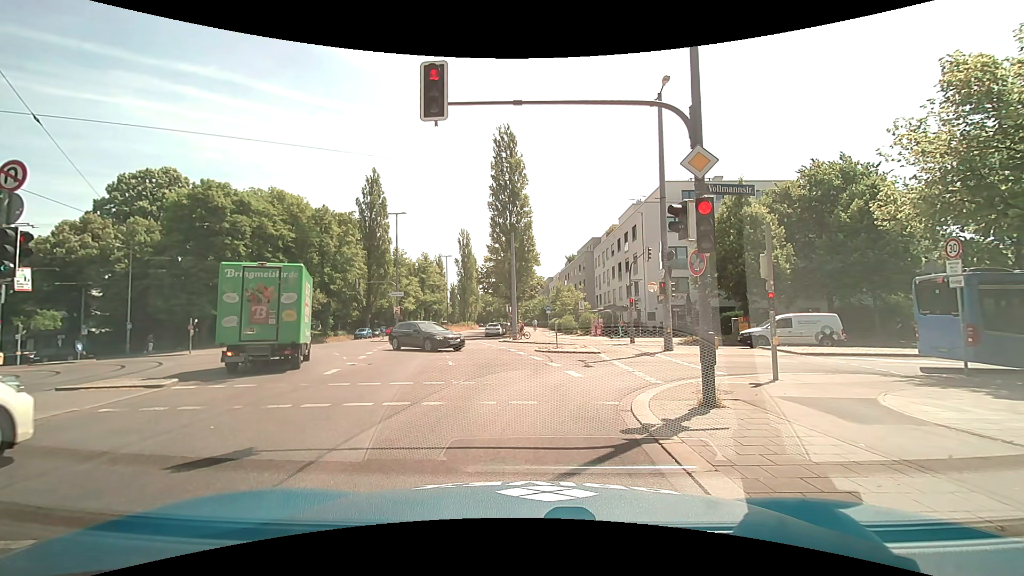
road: secondary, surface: asphalt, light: Day
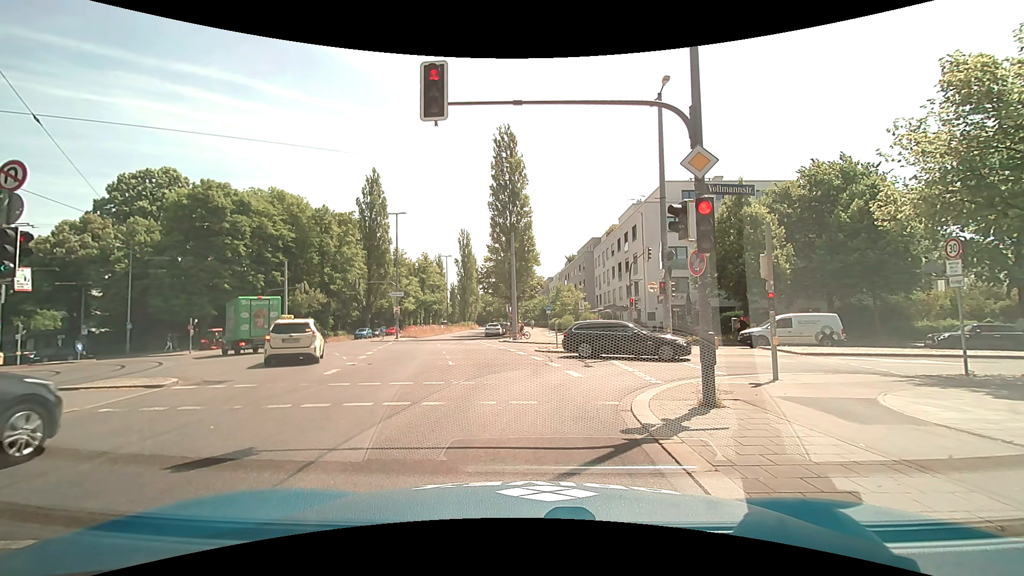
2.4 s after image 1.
(0.0, 0.0) m; 0°
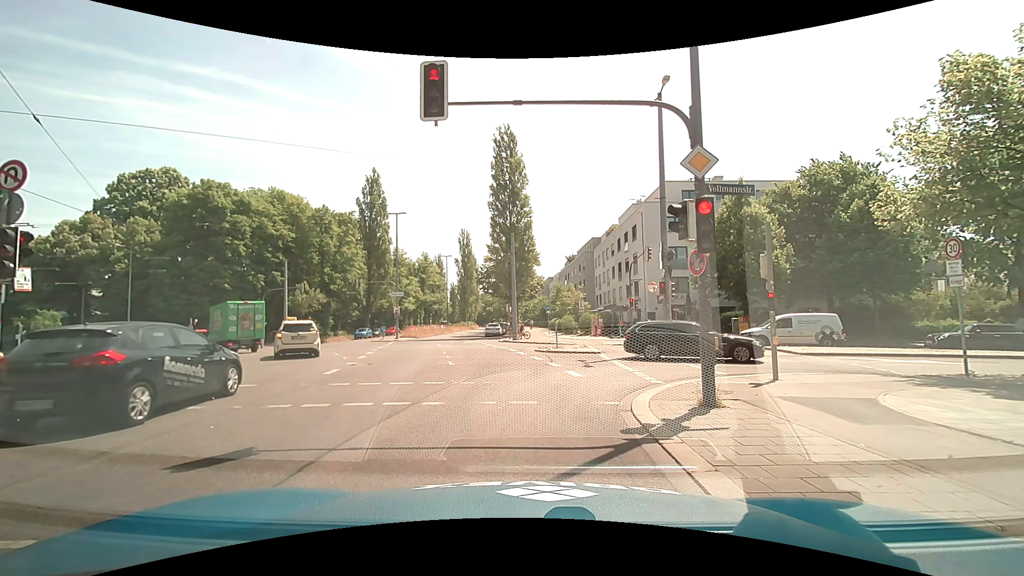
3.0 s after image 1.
(0.0, 0.0) m; 0°
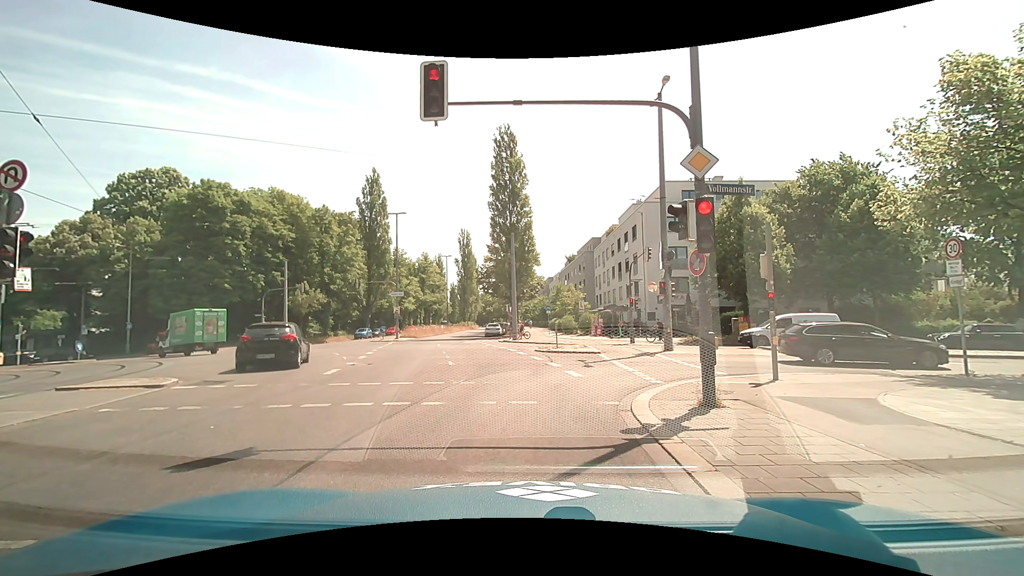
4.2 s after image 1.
(0.0, 0.0) m; 0°
(0, +10) (-1, +20) (-2, +30) (-4, +40) (-5, +50) (-5, +60) (-5, +70) (-5, +80) (-5, +90) (-5, +100) m
